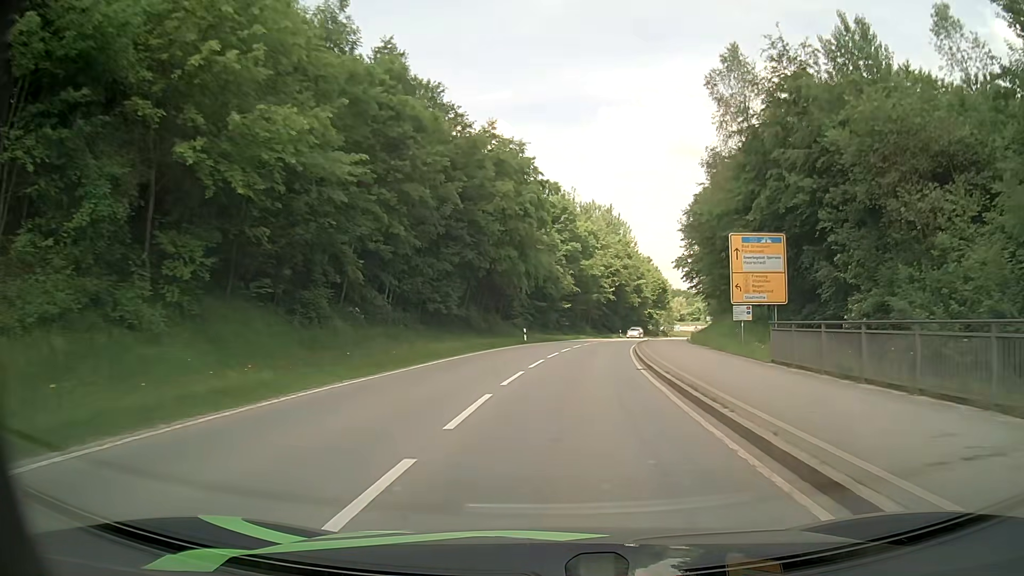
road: secondary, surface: asphalt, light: Day
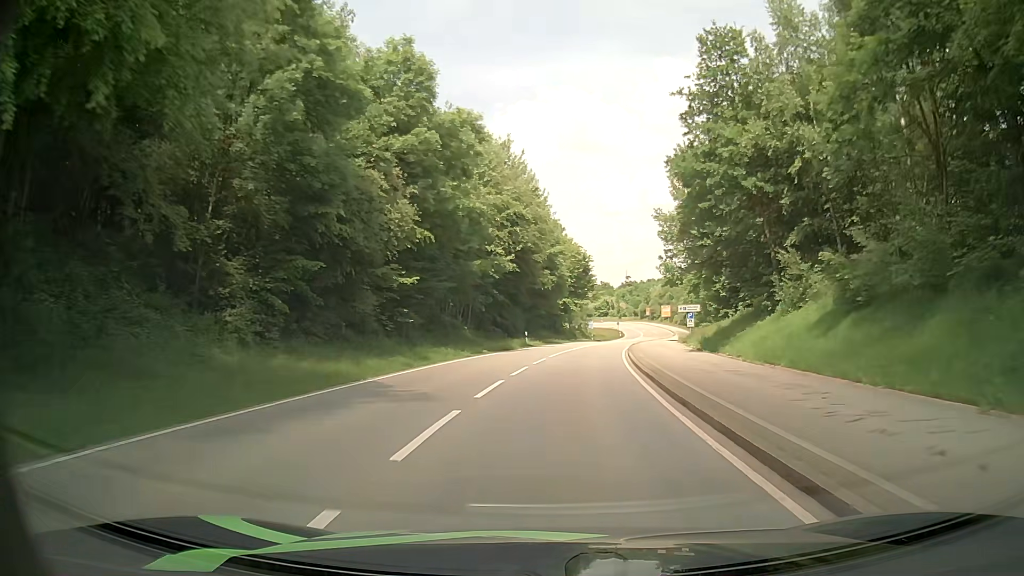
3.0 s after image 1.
(+3.6, +43.5) m; +9°
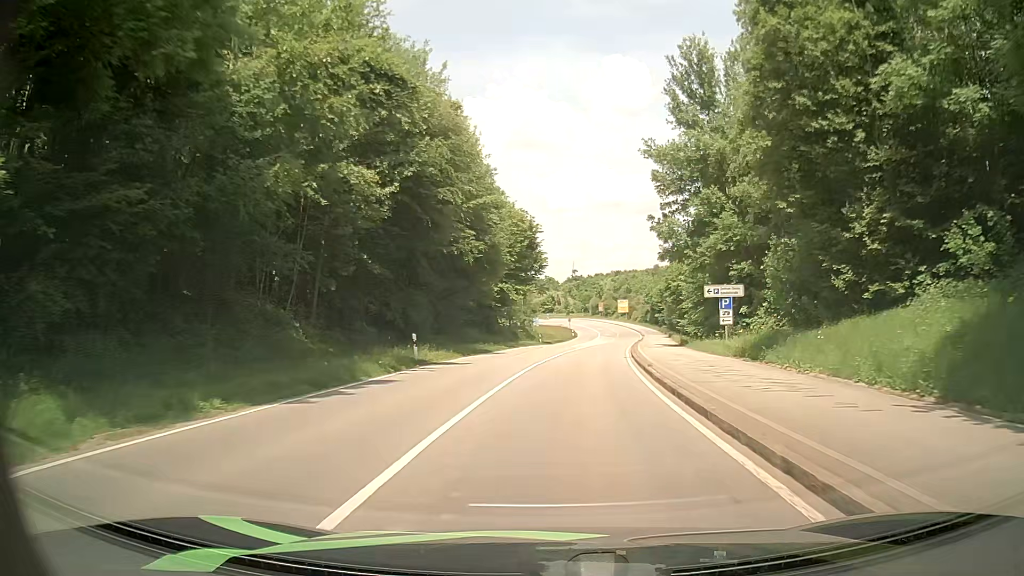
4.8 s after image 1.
(+1.0, +26.2) m; +5°
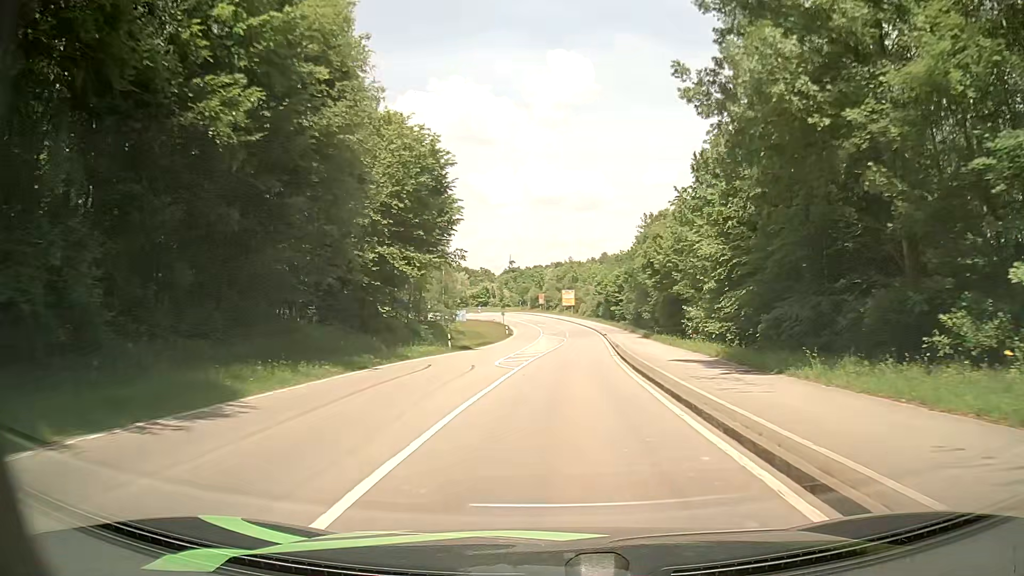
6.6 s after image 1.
(+1.2, +26.6) m; +5°
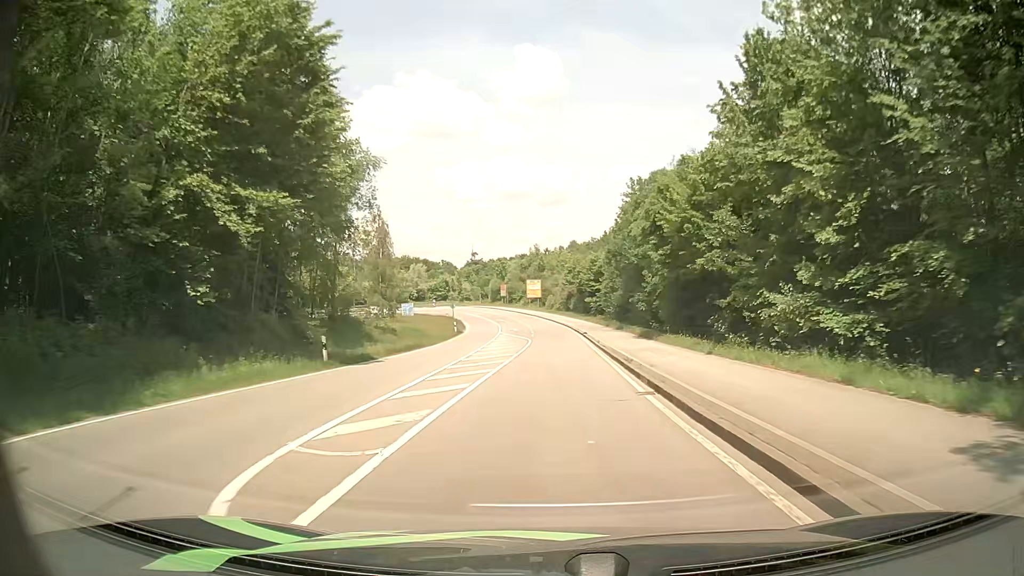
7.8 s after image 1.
(+0.4, +18.0) m; +3°
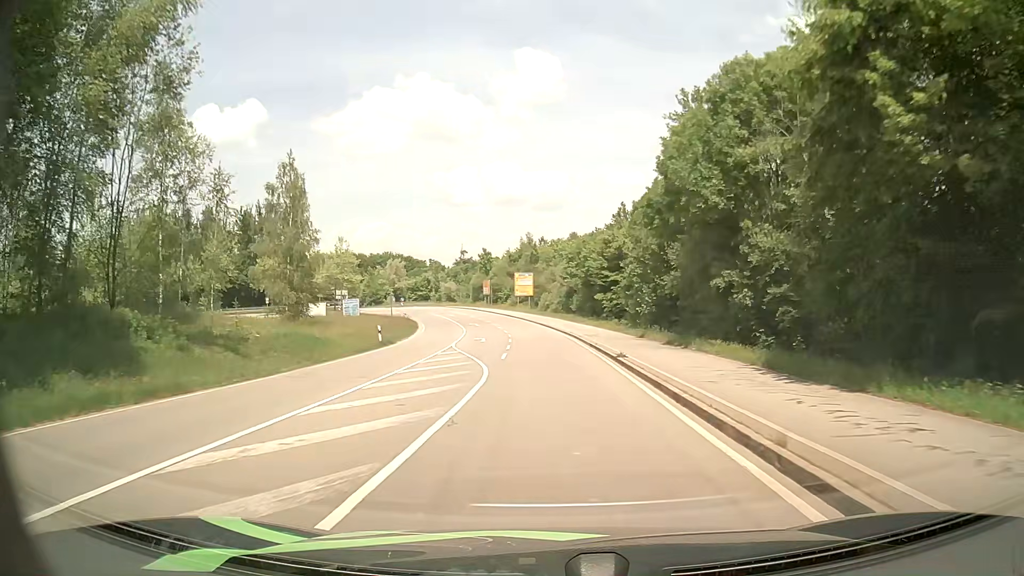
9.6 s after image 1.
(0.0, +27.0) m; 0°
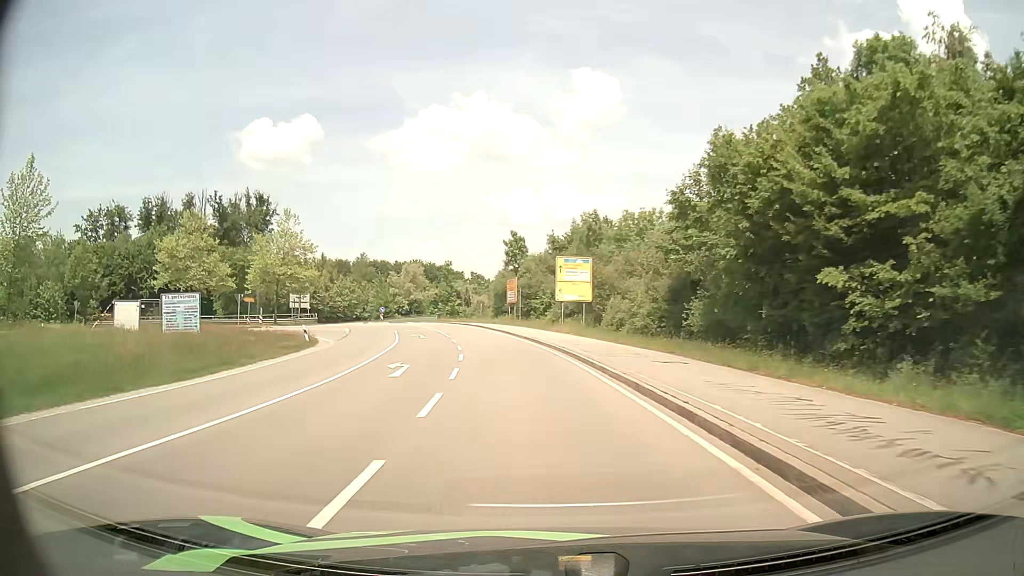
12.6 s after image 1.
(-0.8, +43.9) m; -4°
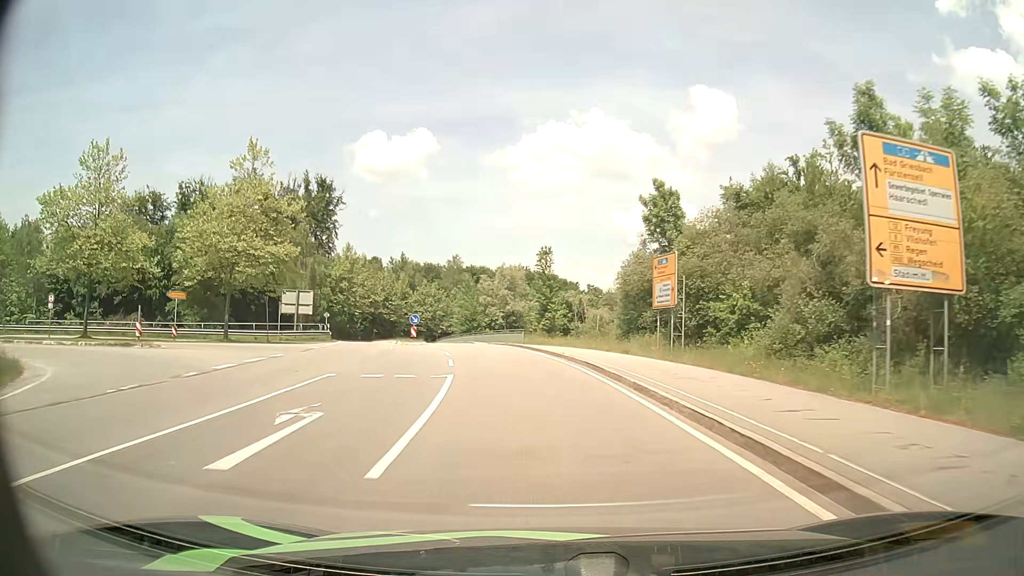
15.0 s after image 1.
(-3.1, +33.8) m; -10°
(0, +10) (-1, +20) (-3, +30) (-5, +40) (-7, +49) (-10, +59) (-13, +68) (-17, +78) (-19, +87) (-22, +97) m
